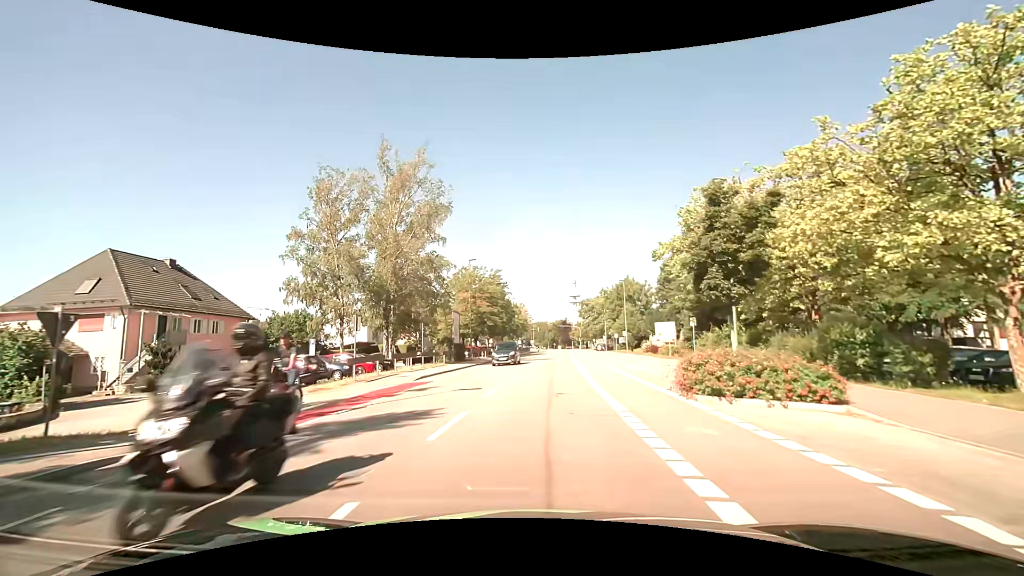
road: tertiary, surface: asphalt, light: Day
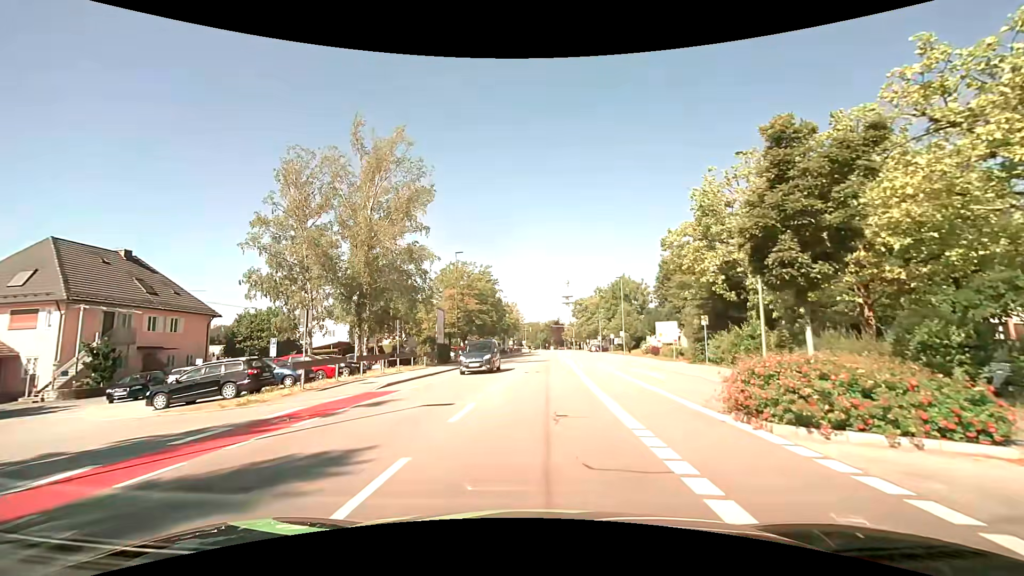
(0.0, +4.2) m; 0°
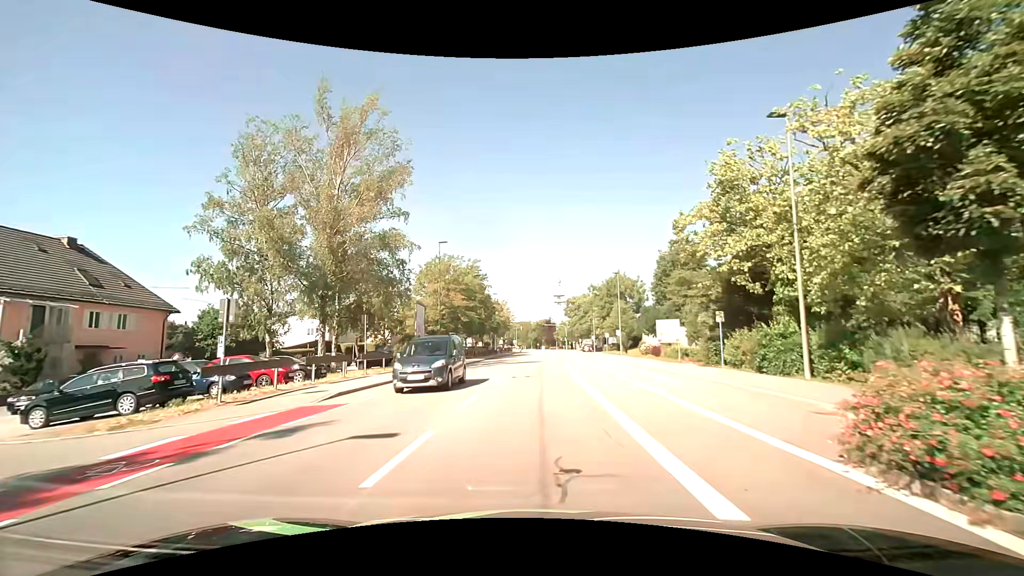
(+0.1, +4.2) m; +2°
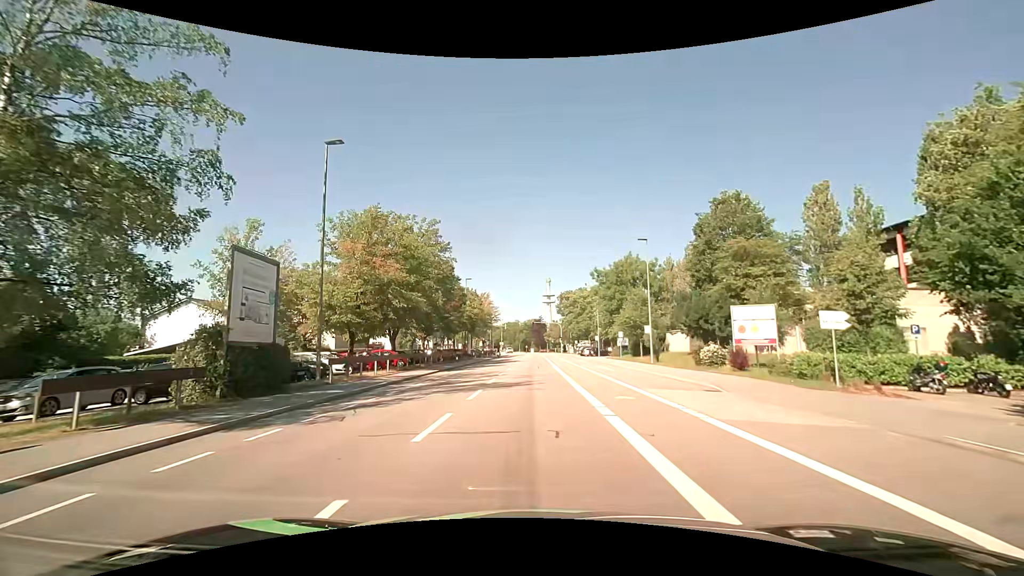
(+0.3, +21.5) m; +1°
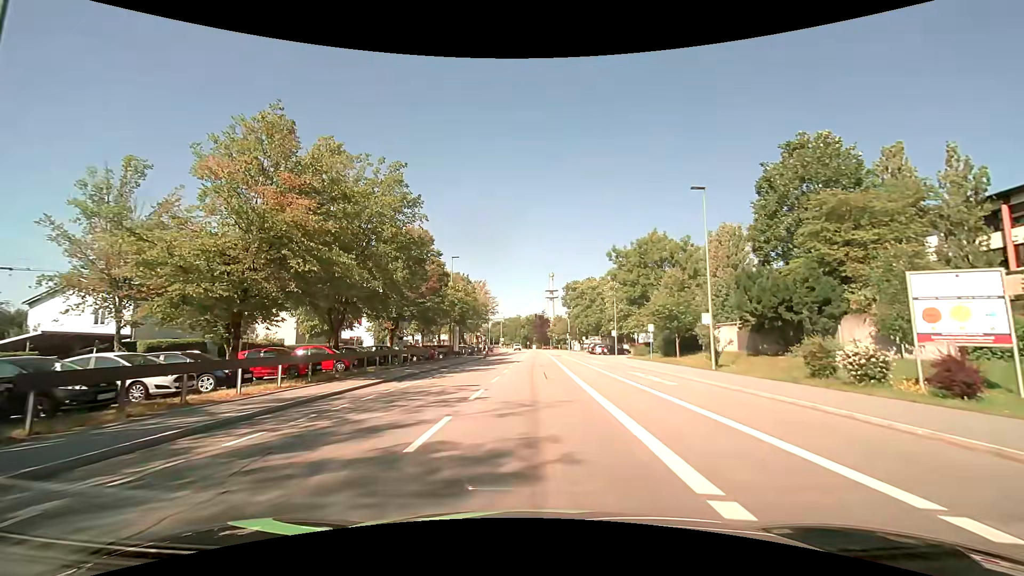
(0.0, +13.1) m; 0°
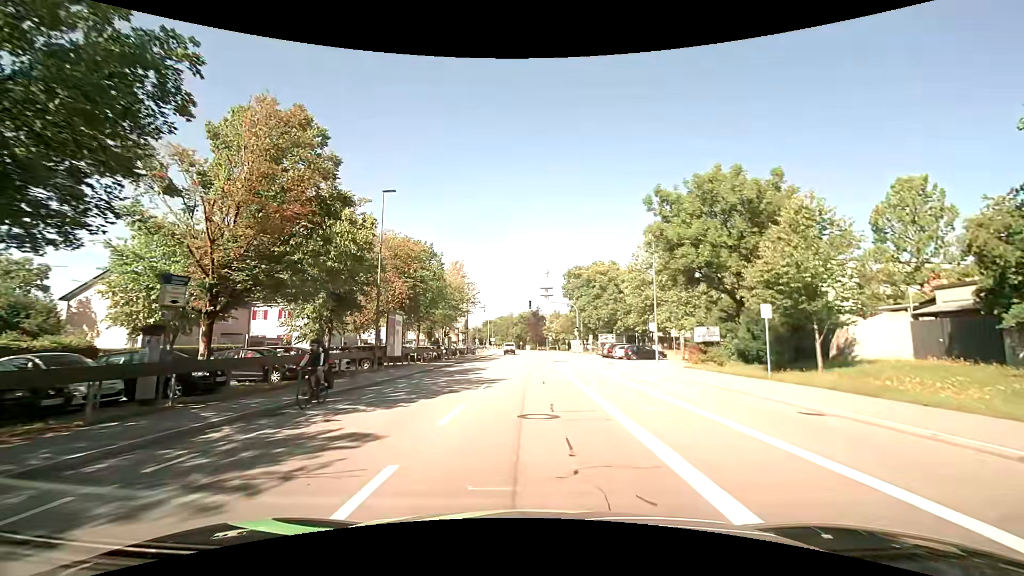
(+0.1, +21.9) m; 0°
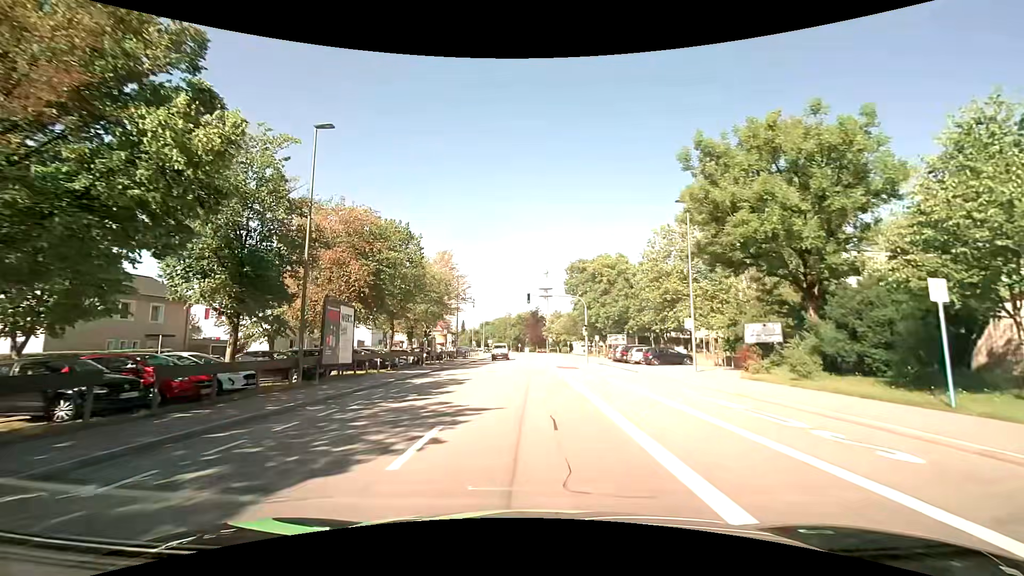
(+0.1, +8.9) m; 0°
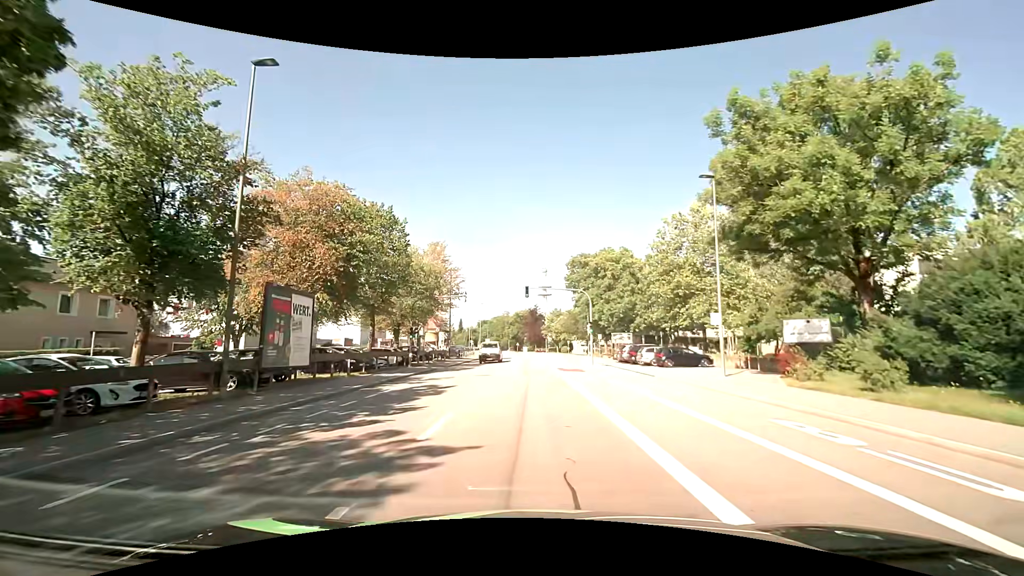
(0.0, +4.5) m; 0°
(0, +10) (0, +20) (0, +30) (0, +40) (0, +50) (0, +60) (0, +70) (0, +80) (-1, +90) (-1, +100) m
